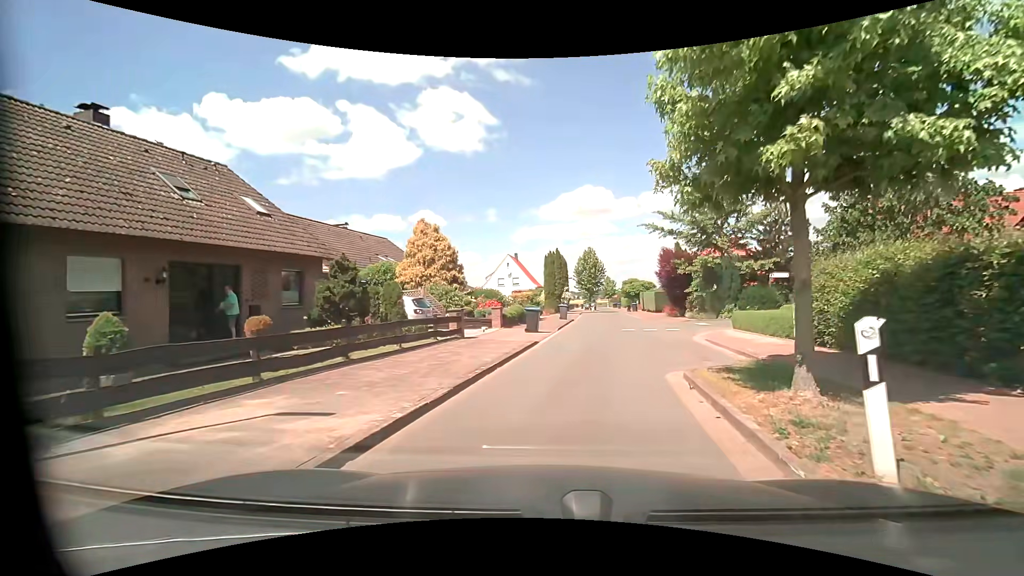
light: Day
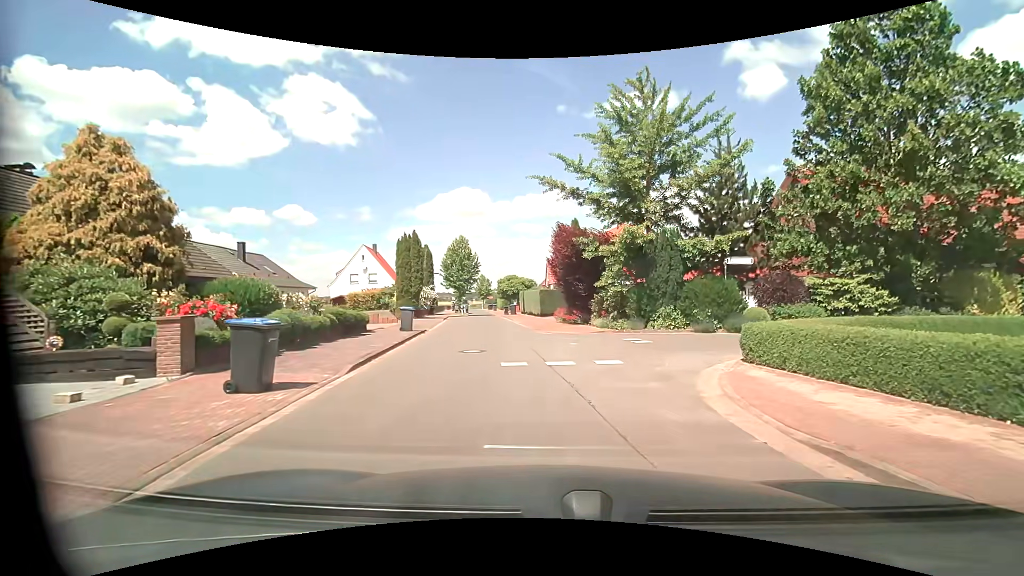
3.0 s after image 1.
(+1.3, +13.6) m; +14°
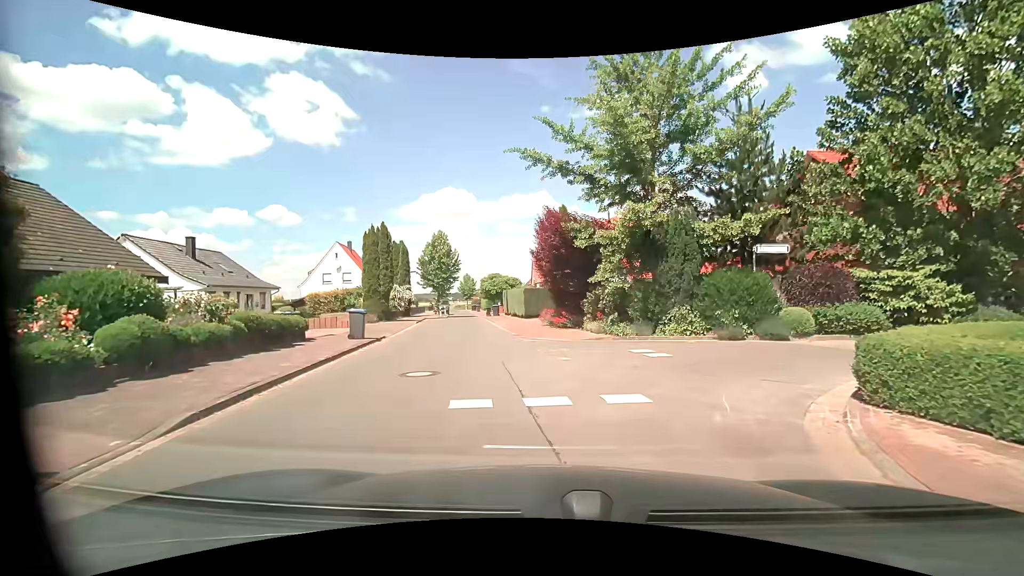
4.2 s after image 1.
(+0.1, +4.1) m; +1°
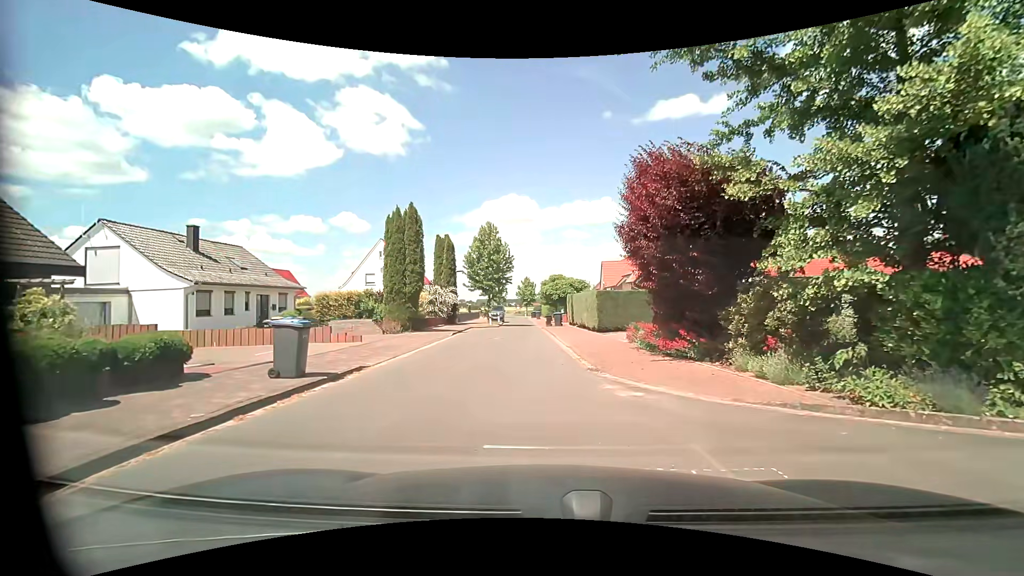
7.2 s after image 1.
(-0.6, +9.2) m; -7°
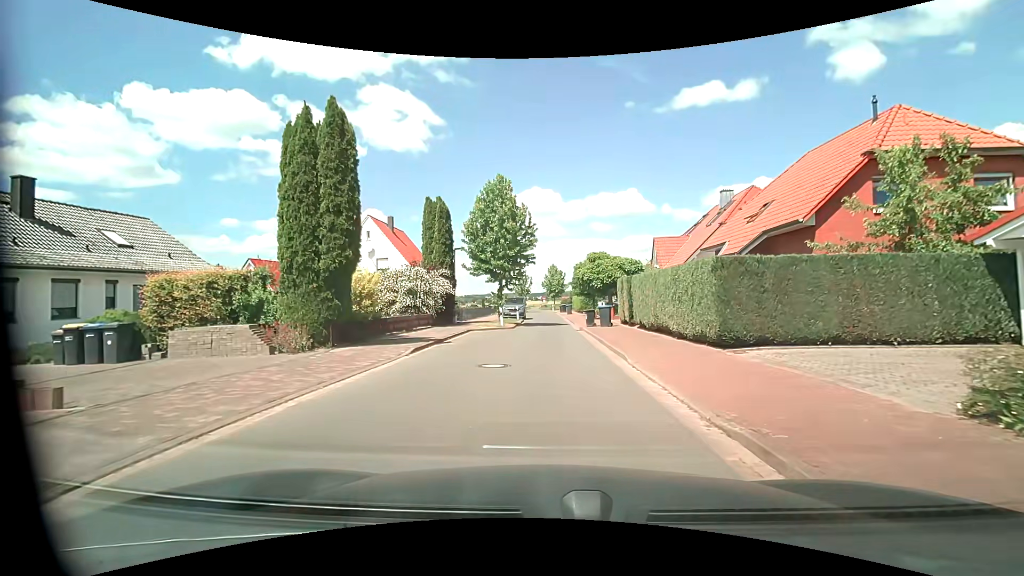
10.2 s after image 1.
(-0.6, +13.7) m; -4°
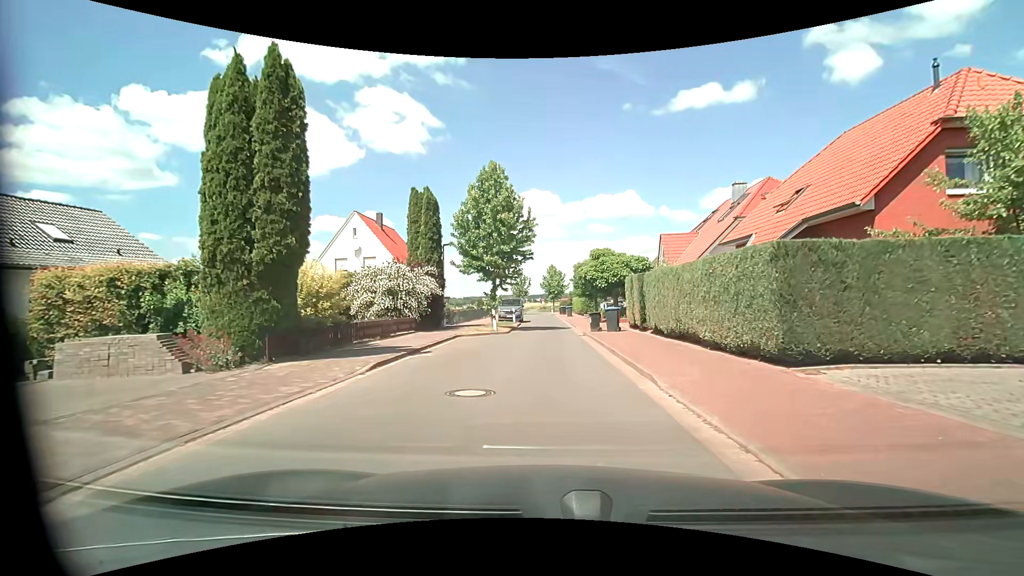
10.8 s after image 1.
(+0.1, +3.1) m; +2°
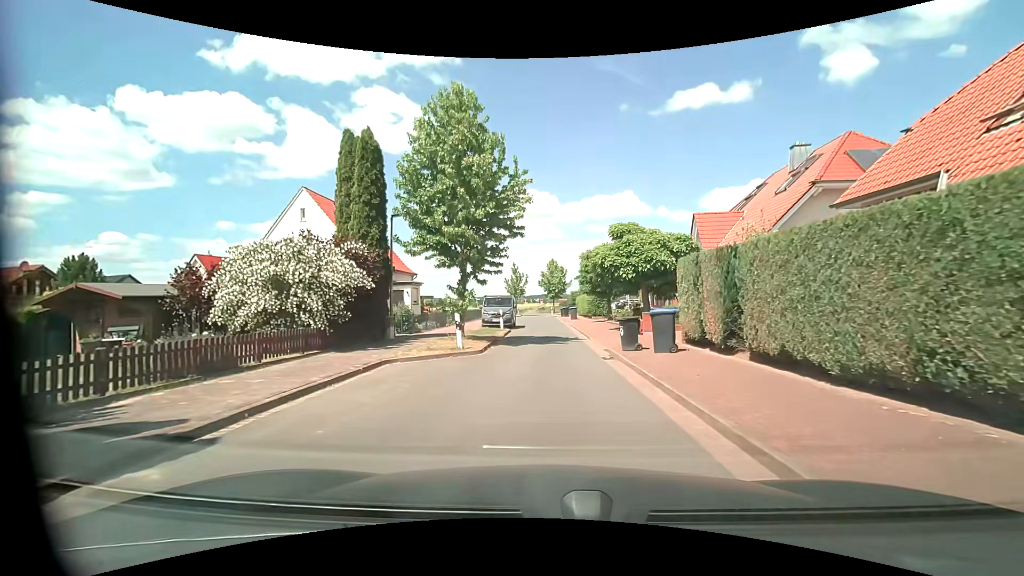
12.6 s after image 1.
(-0.2, +9.6) m; -1°
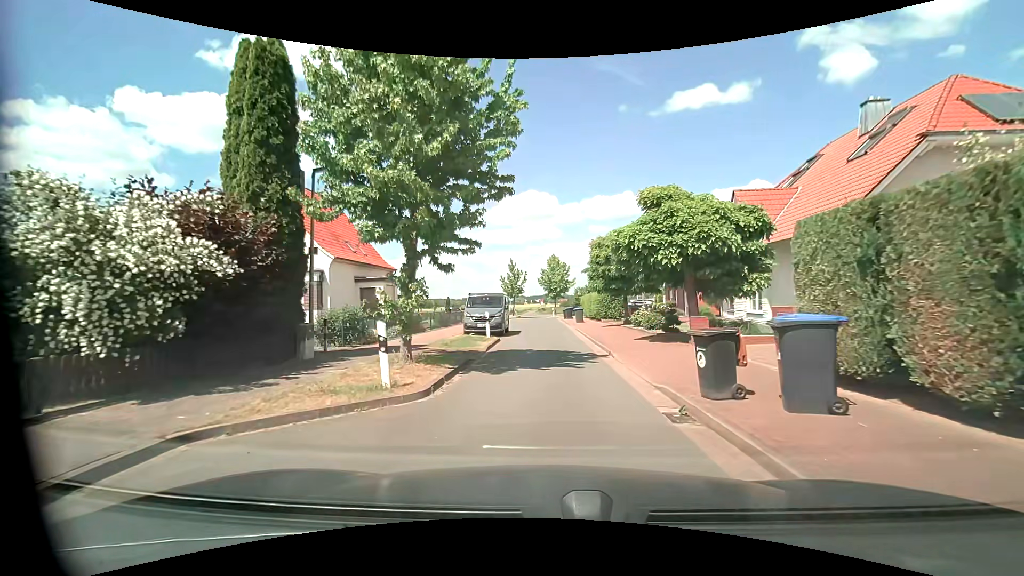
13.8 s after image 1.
(0.0, +6.7) m; 0°
(0, +10) (0, +20) (0, +30) (0, +40) (0, +50) (-1, +60) (-1, +70) (-1, +80) (-11, +83) (-20, +83) m
